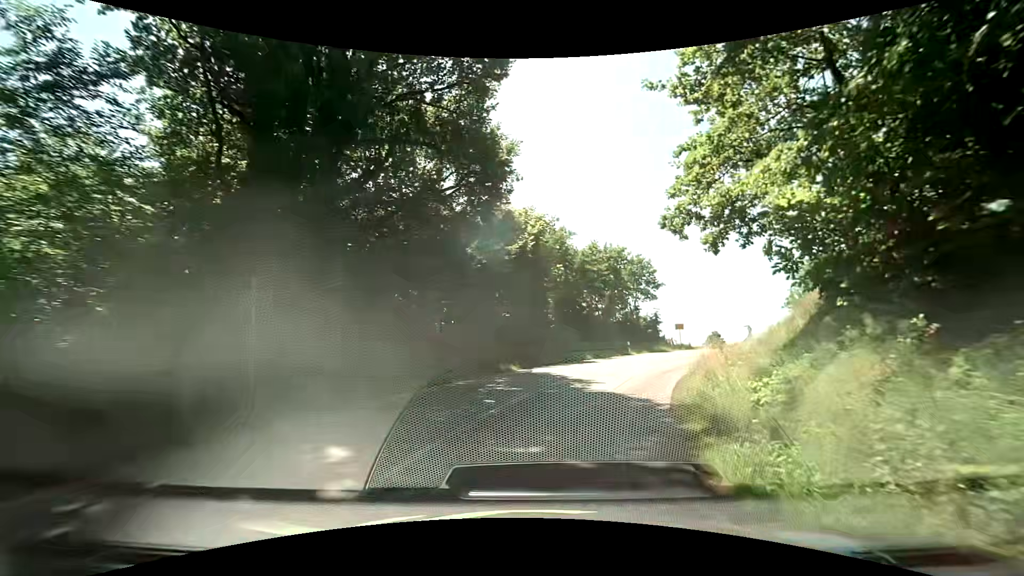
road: tertiary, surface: asphalt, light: Day
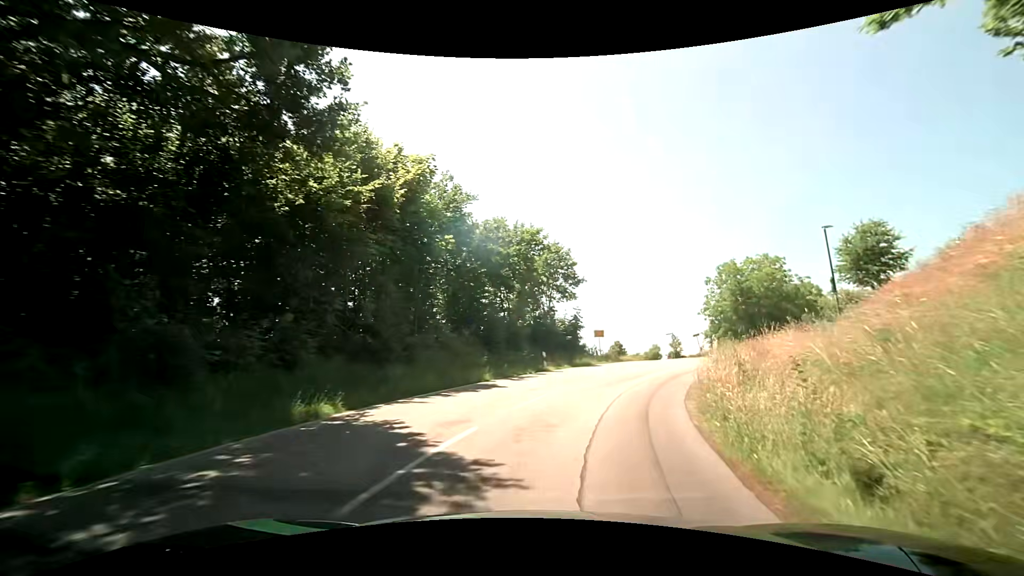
(+0.9, +10.6) m; +11°
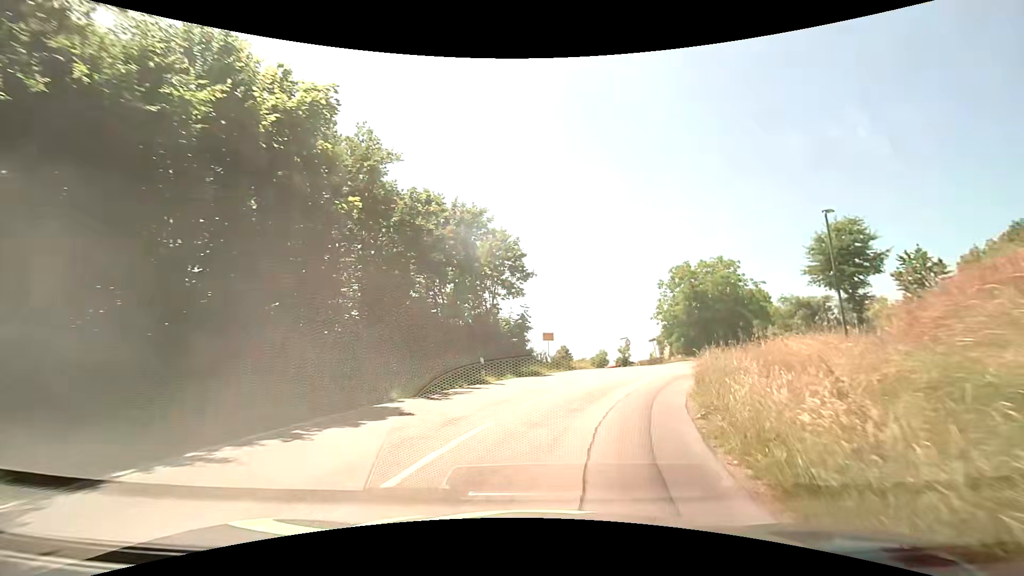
(+0.3, +5.3) m; +7°
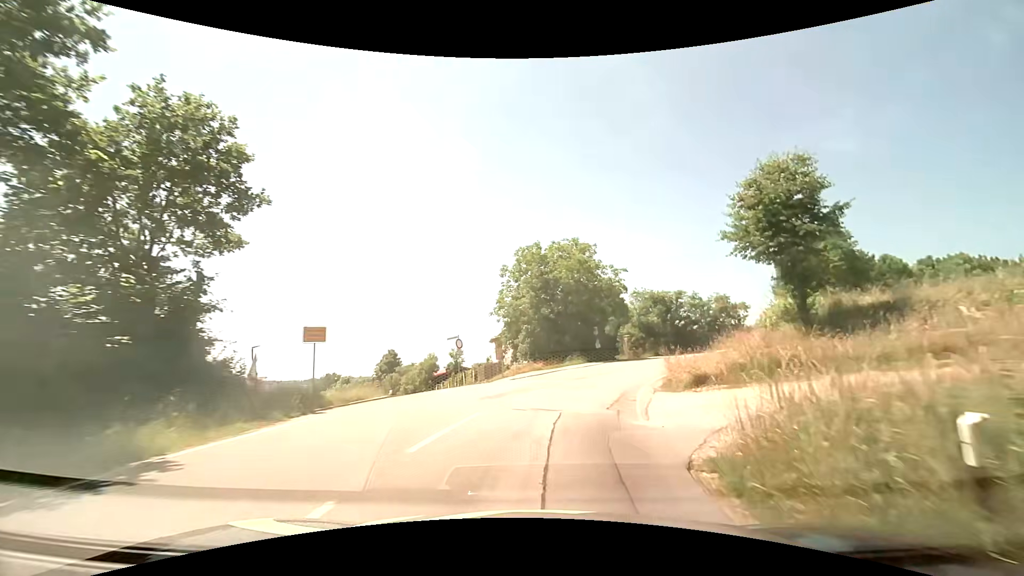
(+2.4, +15.7) m; +18°
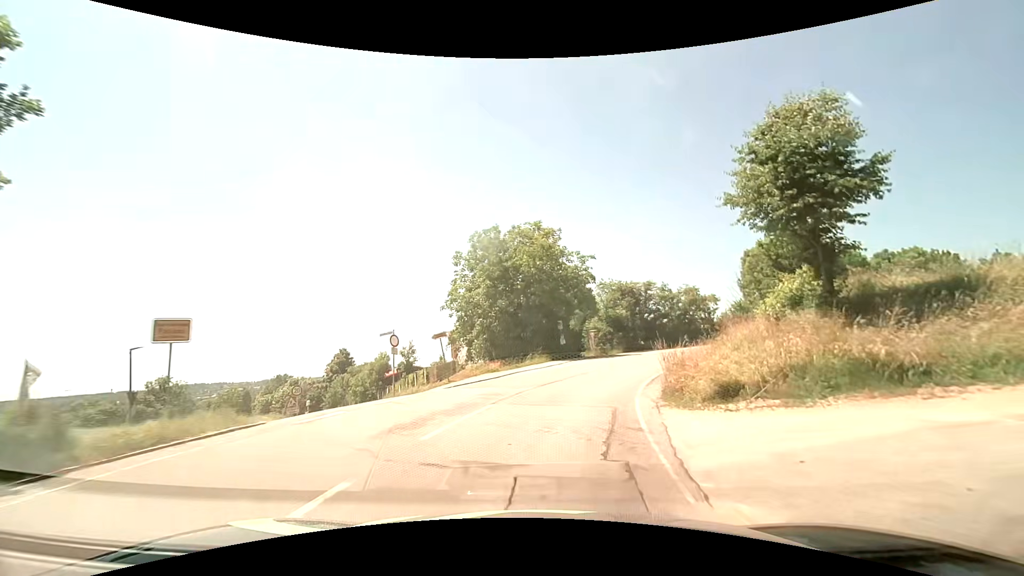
(+0.2, +5.4) m; +4°
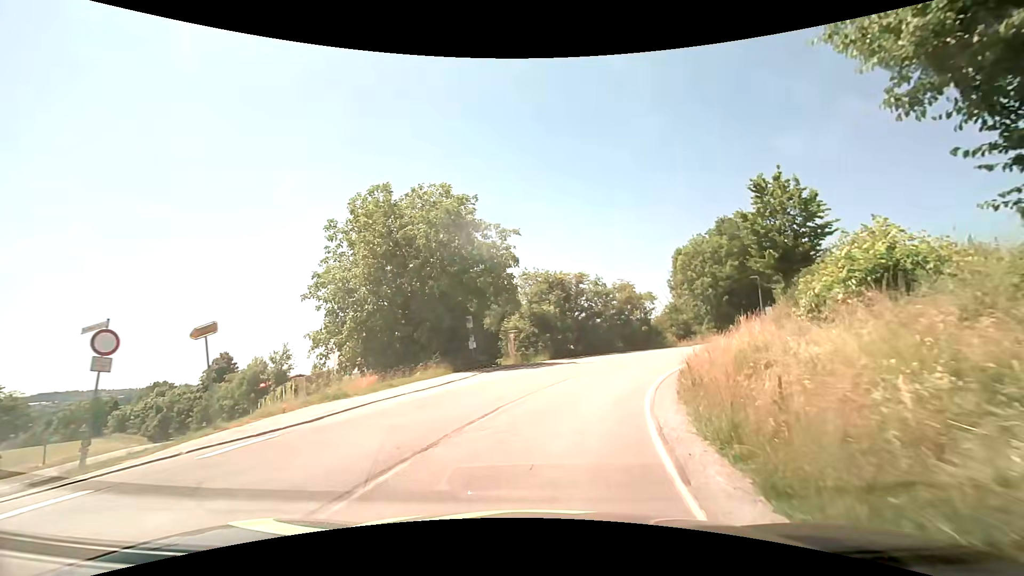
(+0.9, +10.9) m; +10°
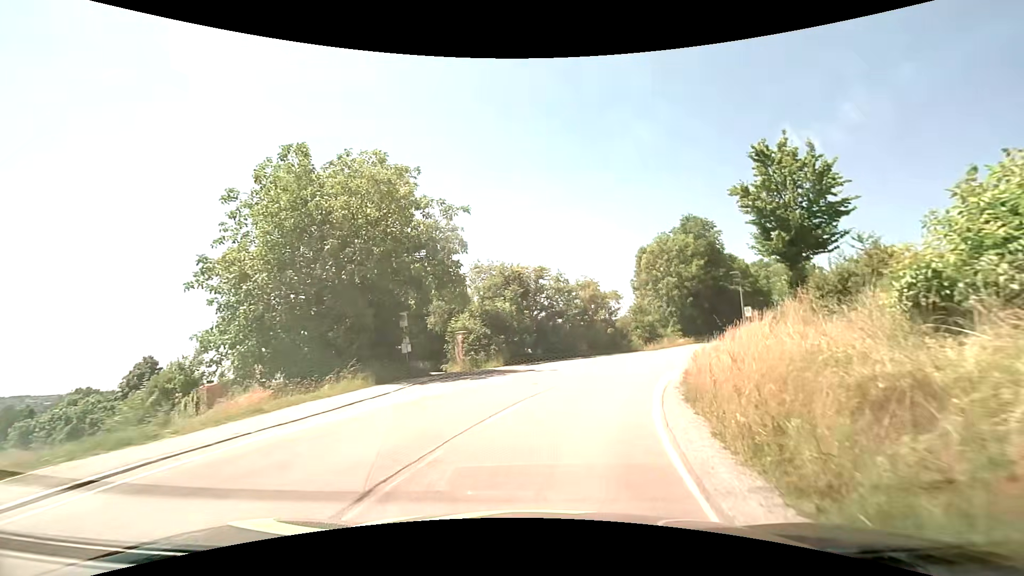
(+0.2, +5.5) m; +5°
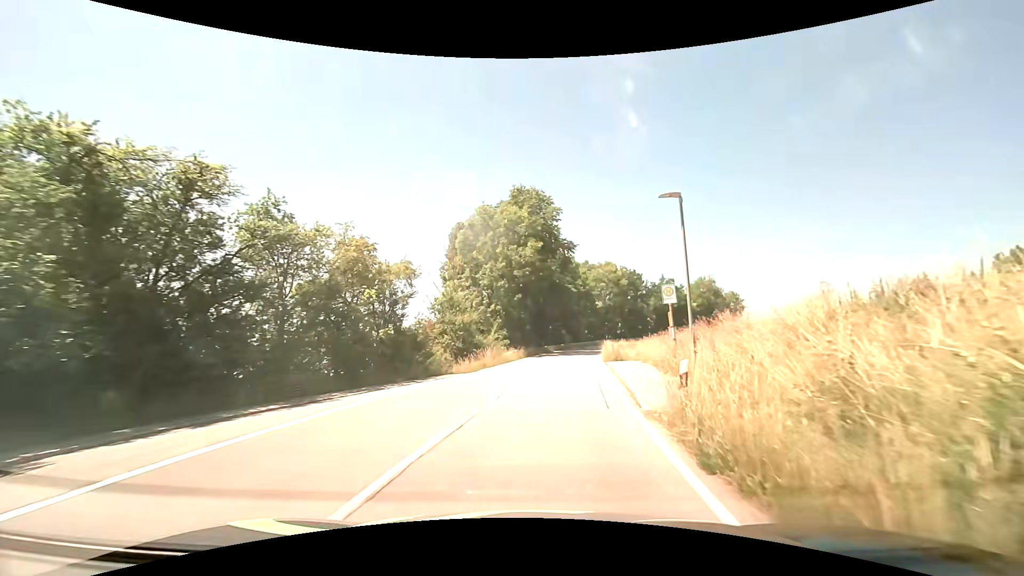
(+4.1, +22.1) m; +21°
(0, +10) (+1, +20) (+3, +30) (+4, +40) (+5, +50) (+8, +59) (+10, +69) (+14, +78) (+19, +87) (+24, +95) m
